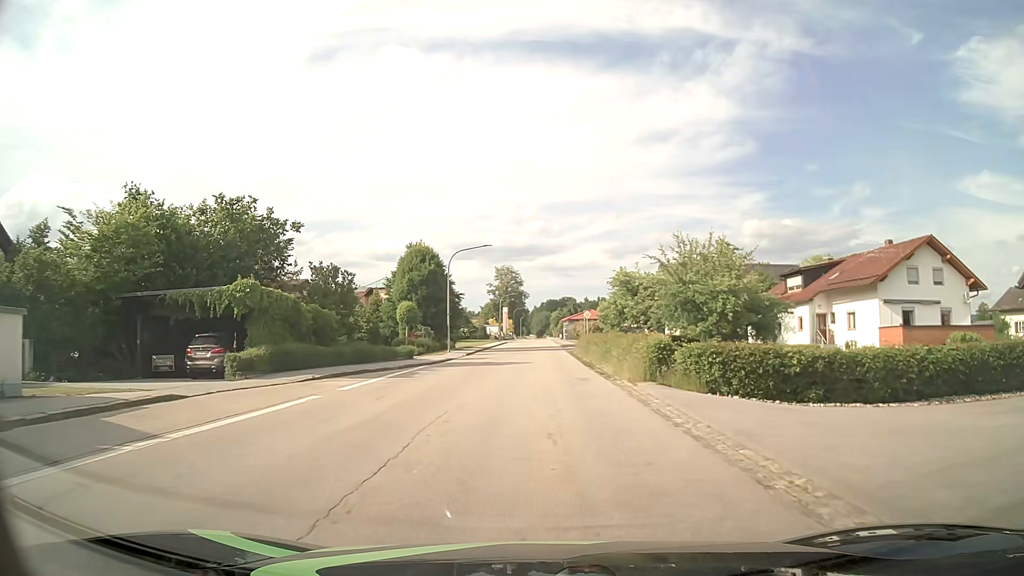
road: tertiary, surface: asphalt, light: Day
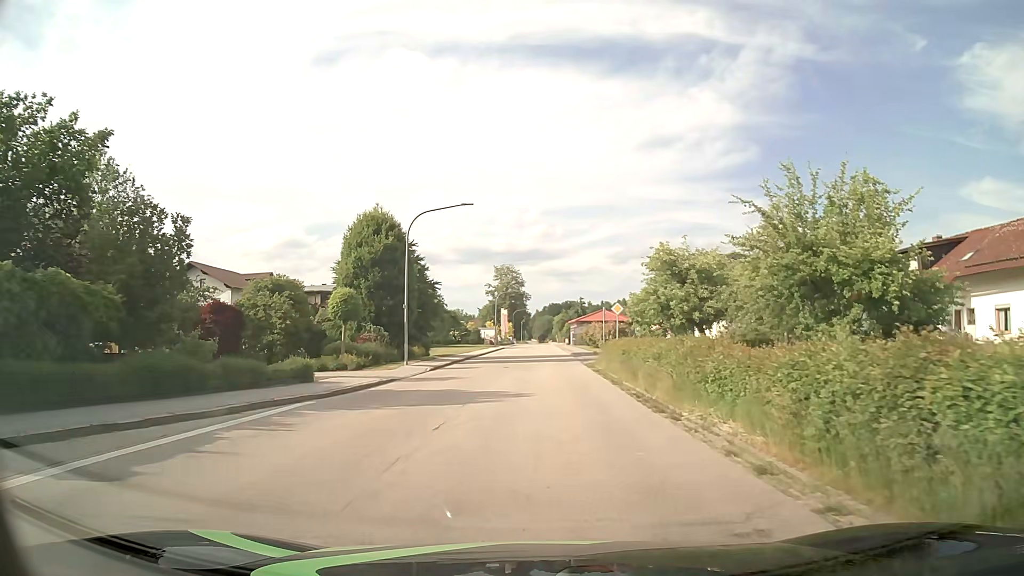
(0.0, +15.8) m; +1°
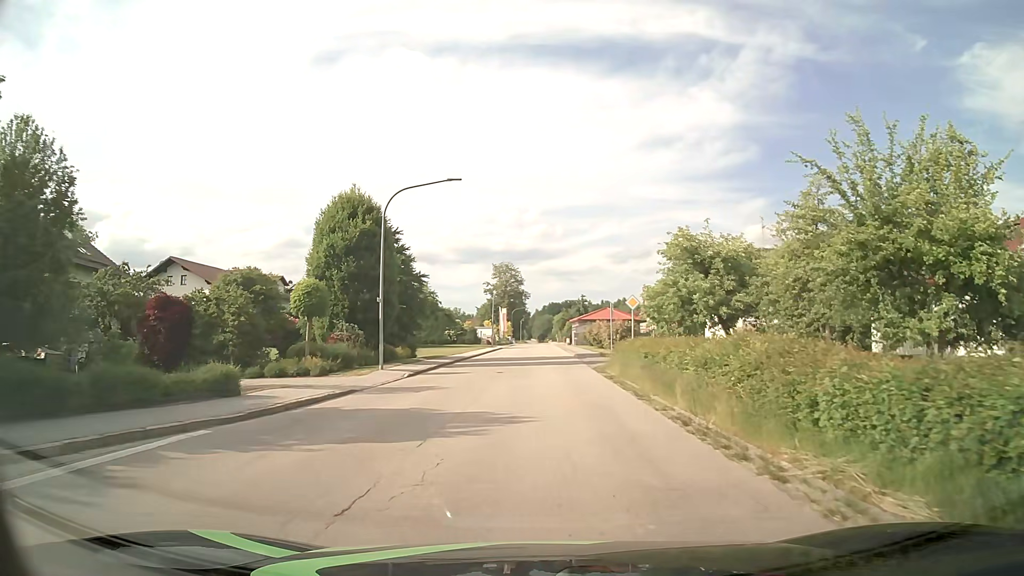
(0.0, +4.9) m; 0°
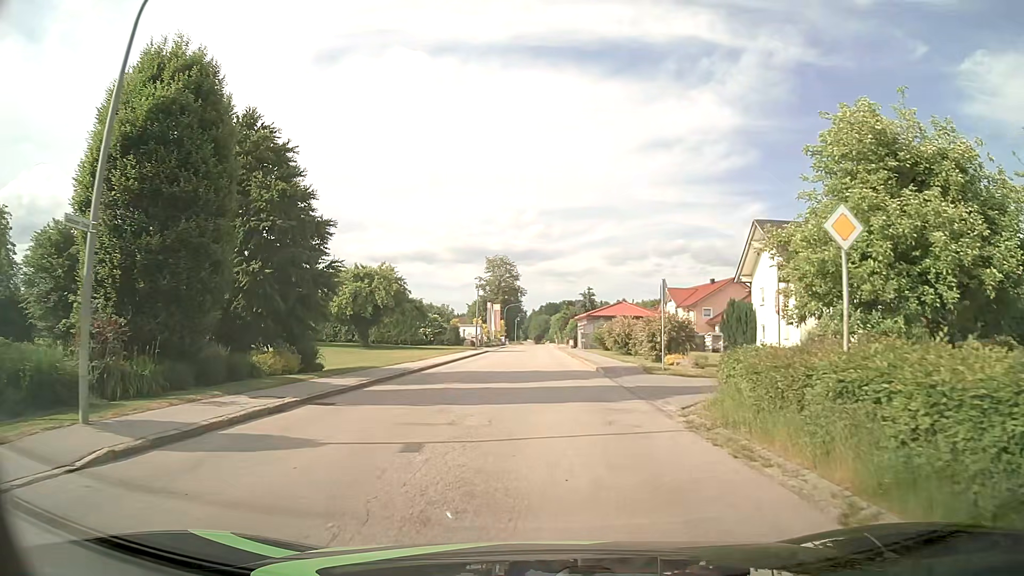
(0.0, +17.8) m; 0°
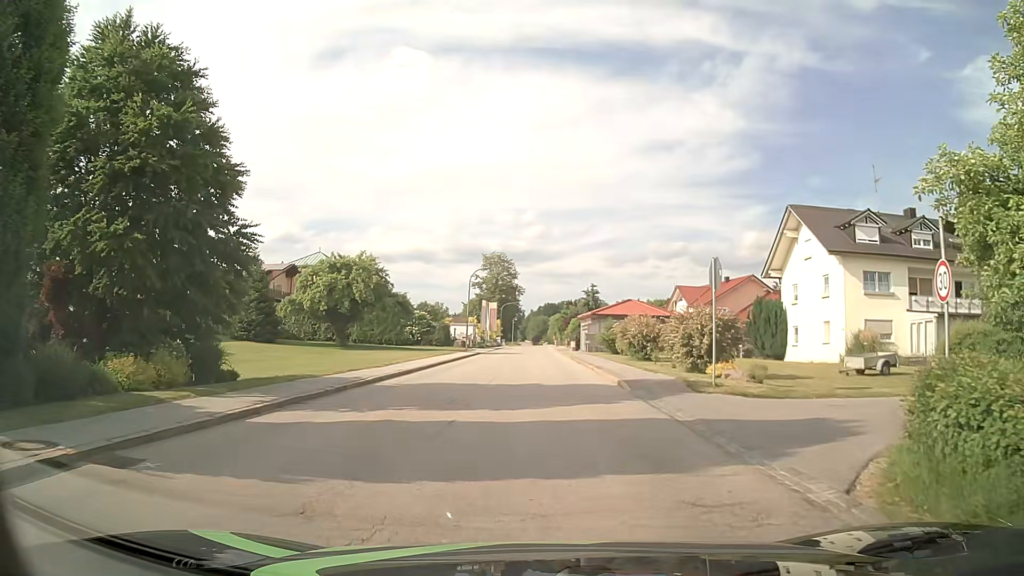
(0.0, +7.0) m; 0°
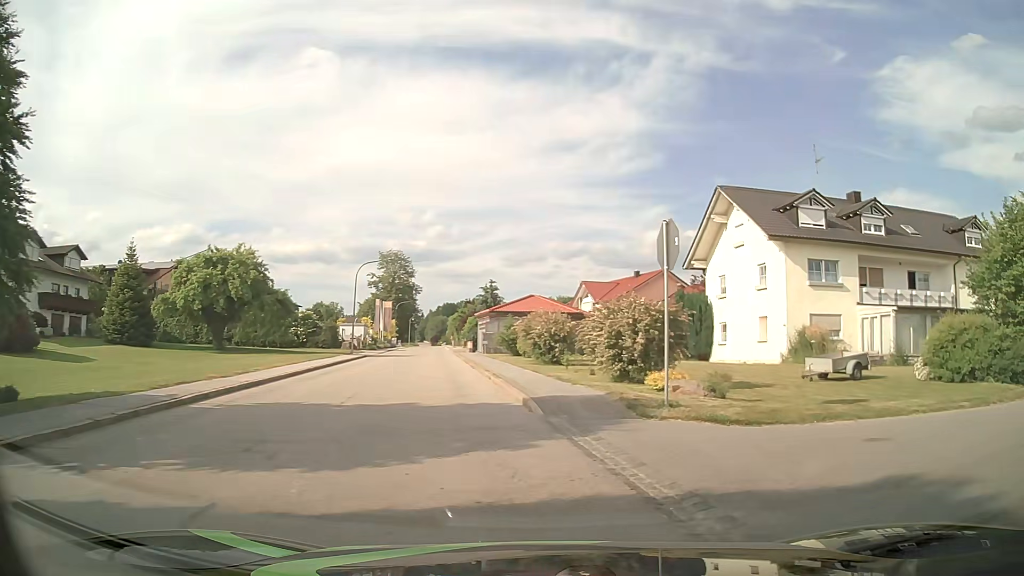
(+0.3, +5.3) m; +9°
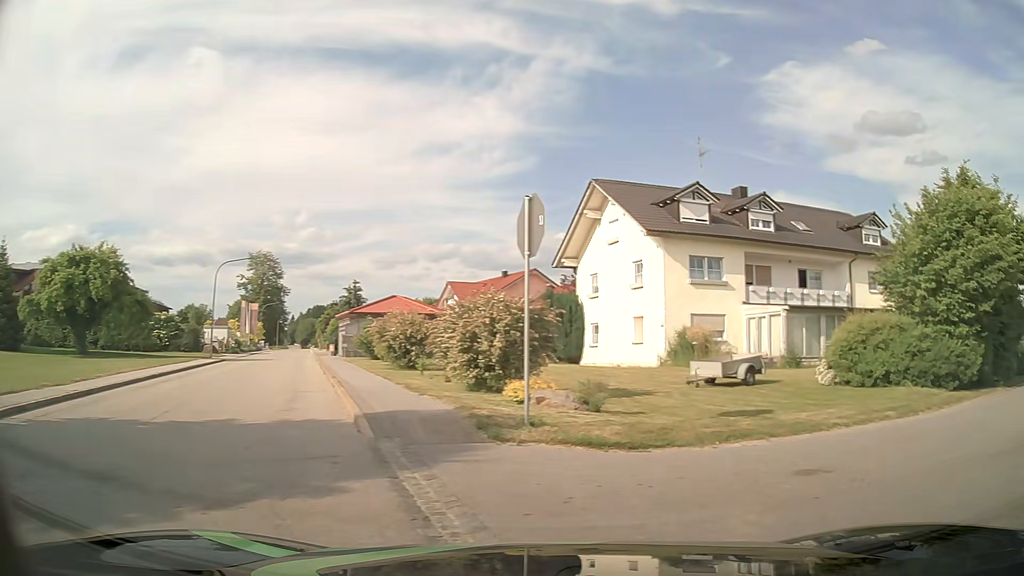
(+0.2, +2.3) m; +12°
